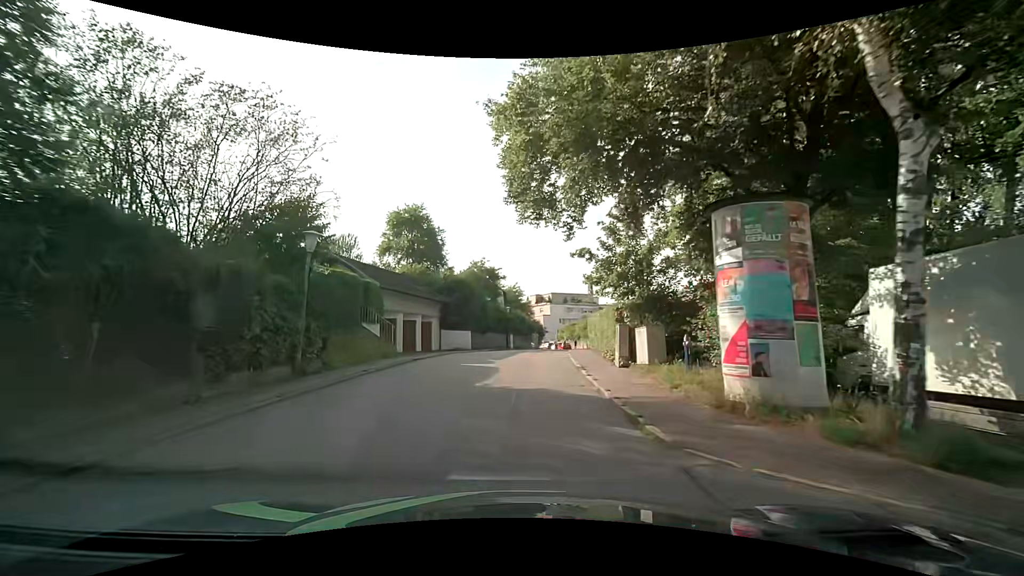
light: Day
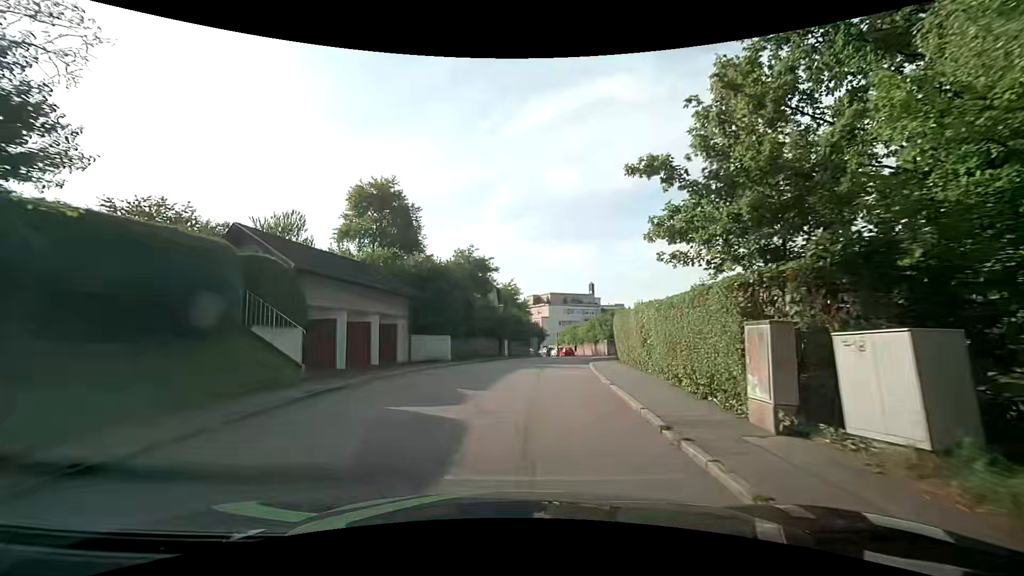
(0.0, +9.4) m; 0°
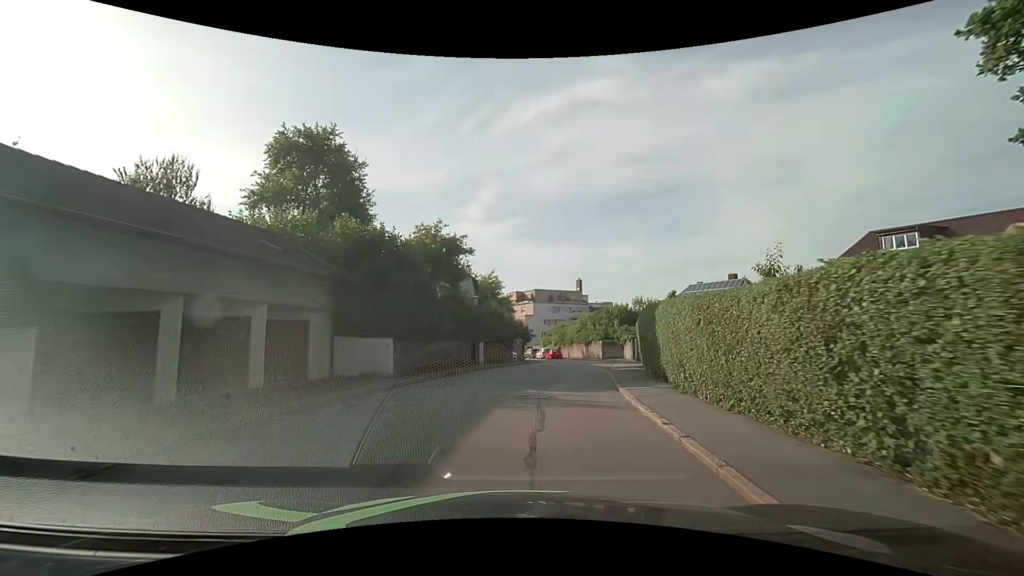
(+0.2, +9.2) m; +1°
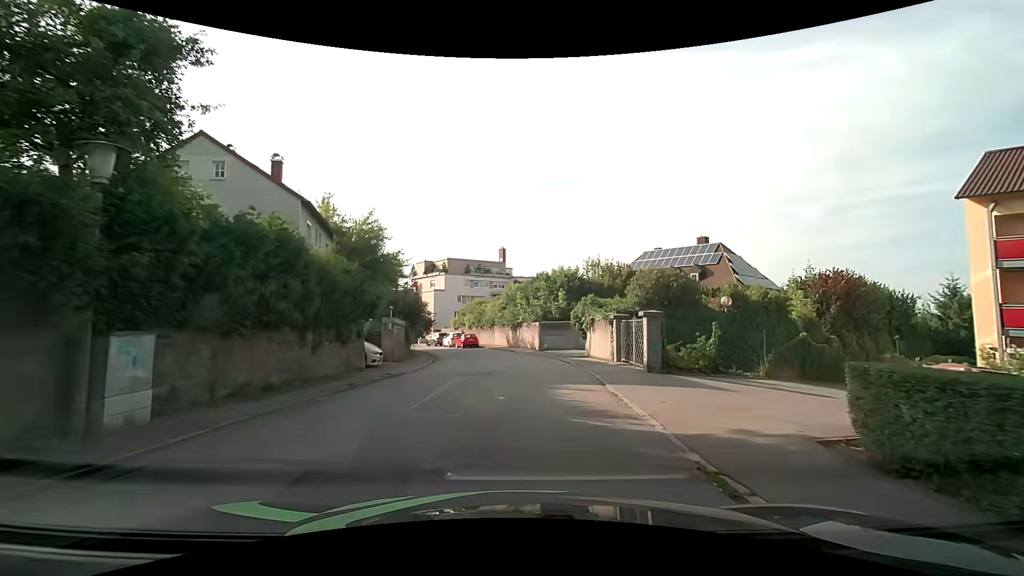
(+1.9, +20.9) m; +10°
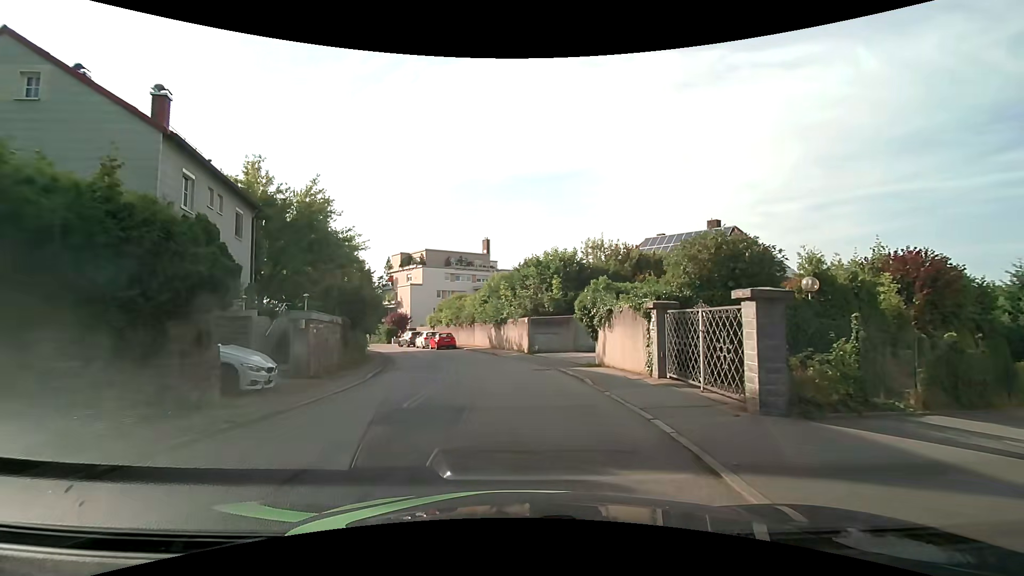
(+0.1, +7.6) m; +1°
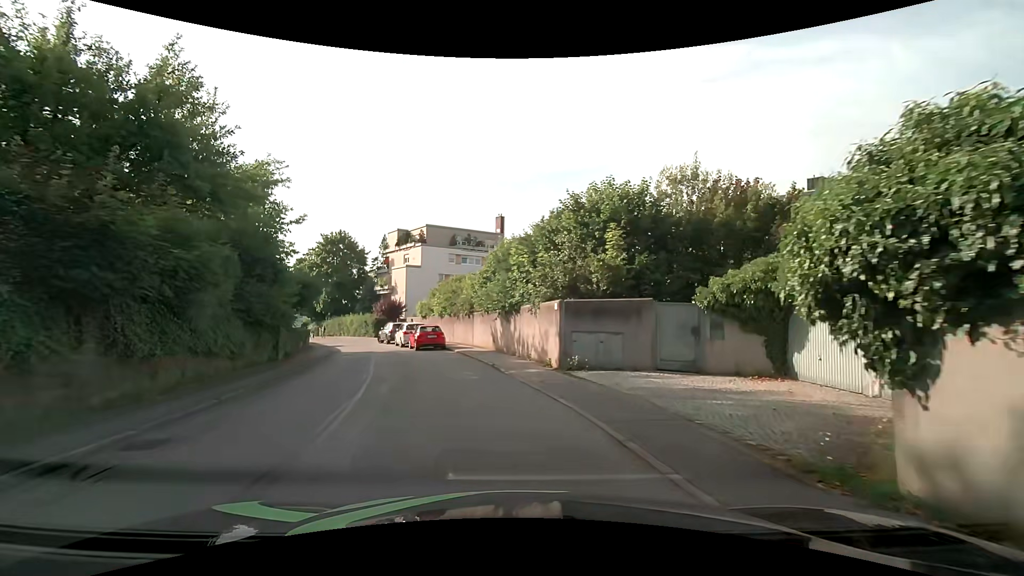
(-0.1, +13.7) m; -2°
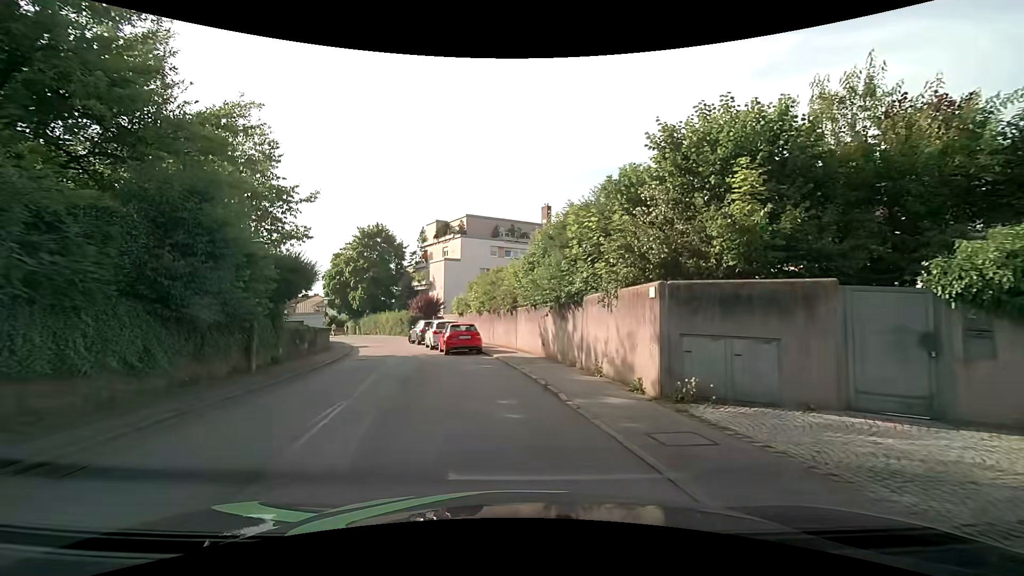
(-0.3, +5.8) m; -6°
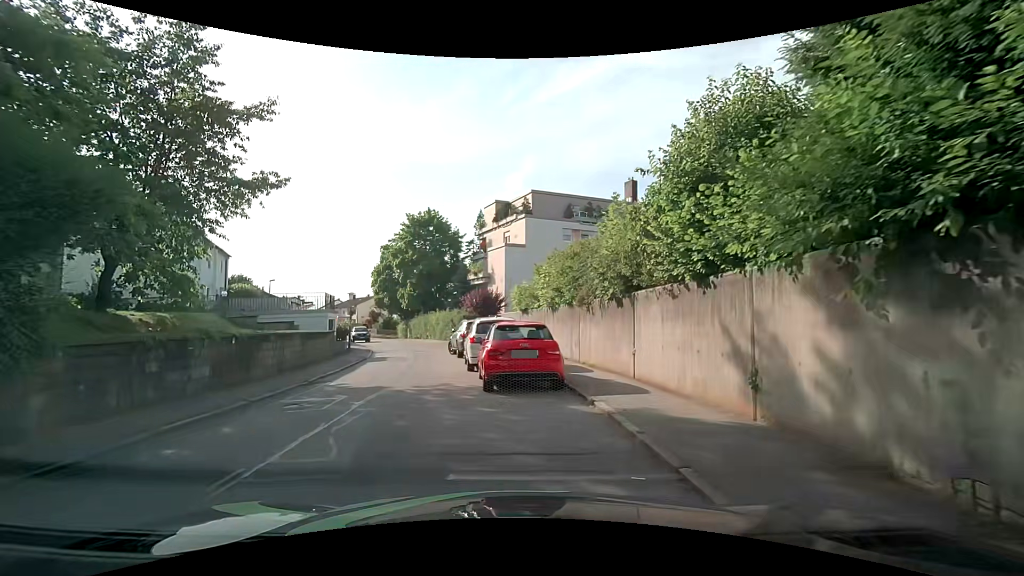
(-0.7, +12.0) m; -8°
